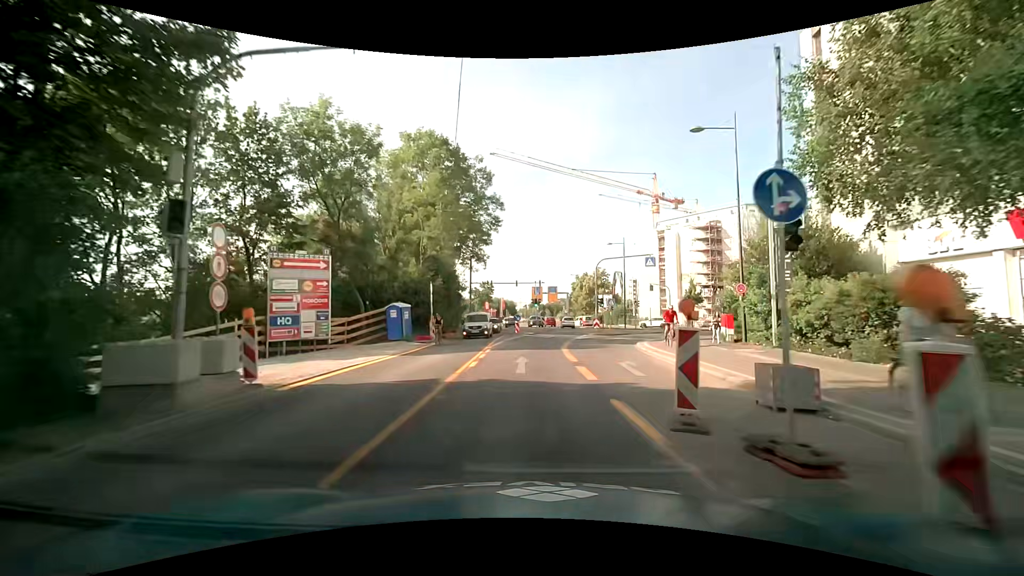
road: secondary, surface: asphalt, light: Day
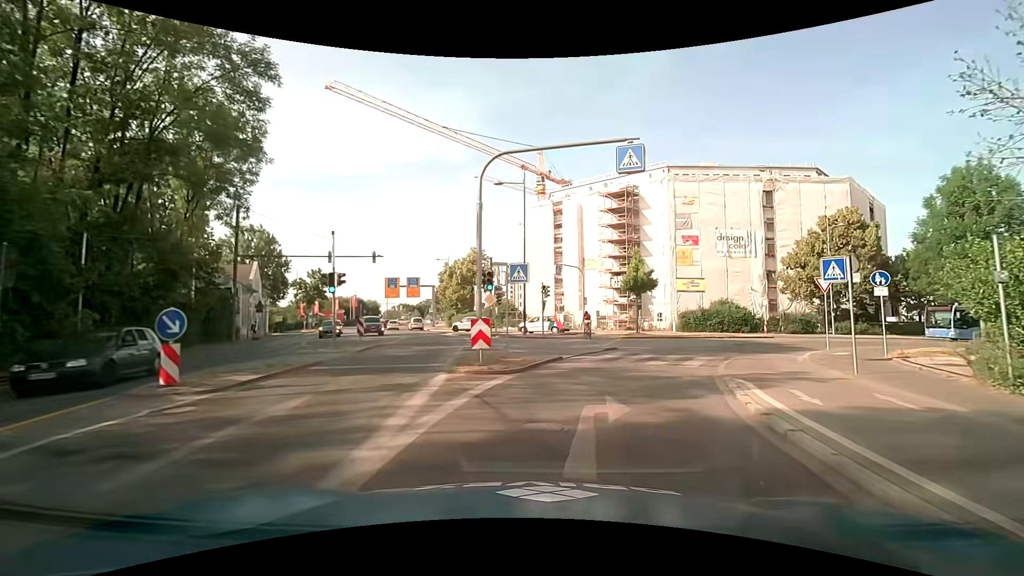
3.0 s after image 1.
(+2.6, +27.6) m; +14°
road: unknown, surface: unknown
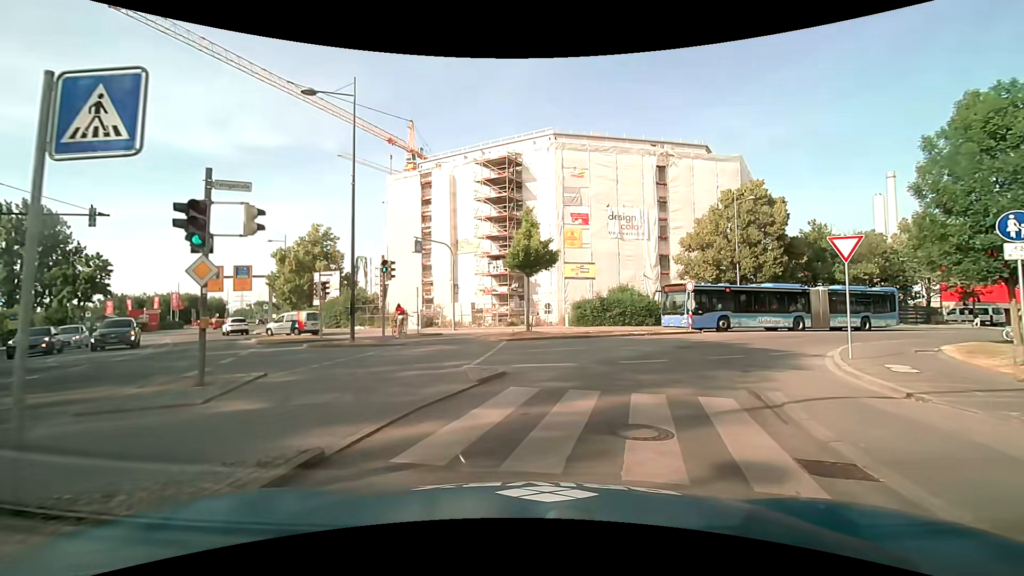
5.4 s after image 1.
(+1.3, +11.4) m; +15°
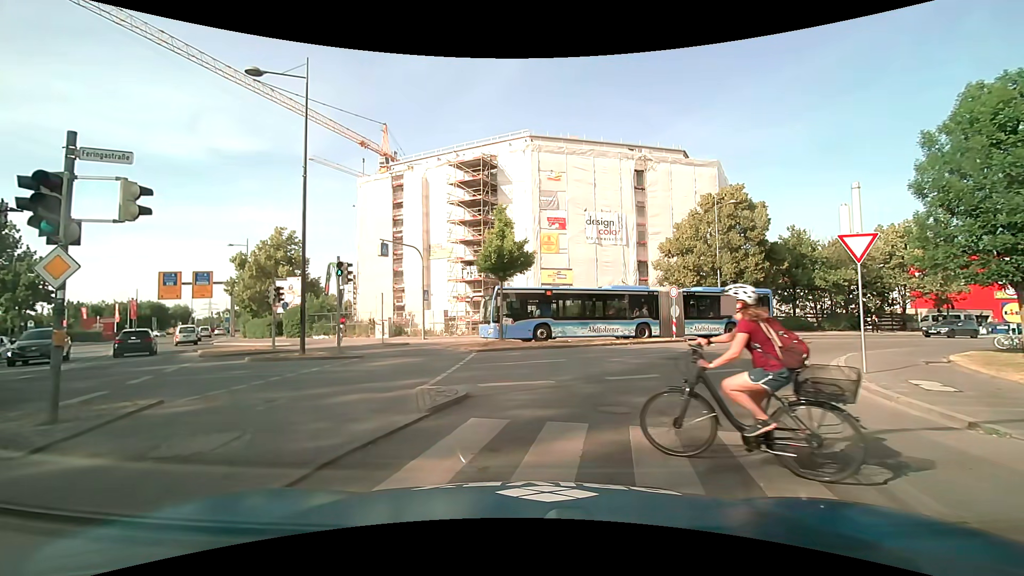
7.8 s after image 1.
(0.0, +1.8) m; 0°
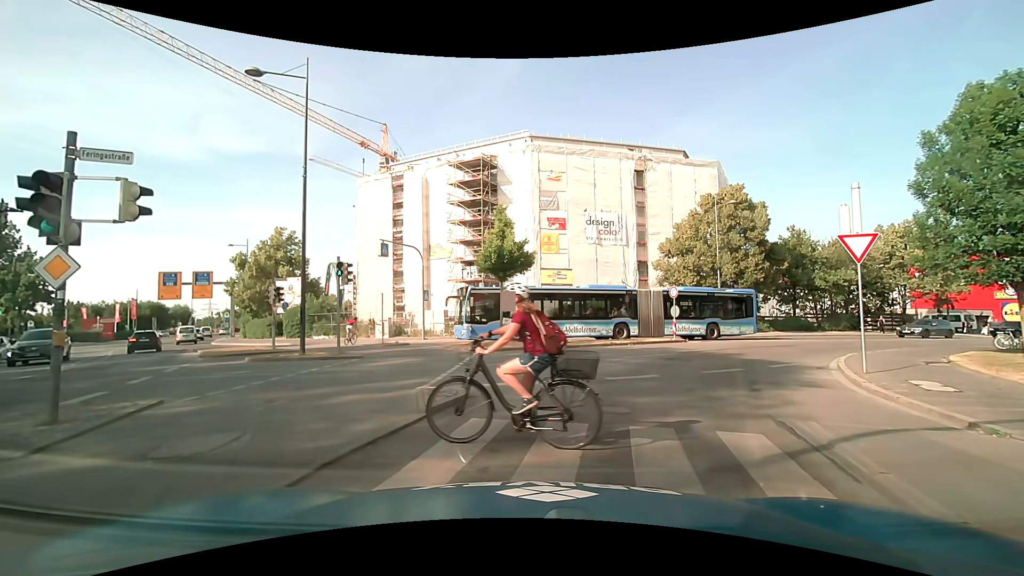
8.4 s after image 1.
(0.0, 0.0) m; 0°
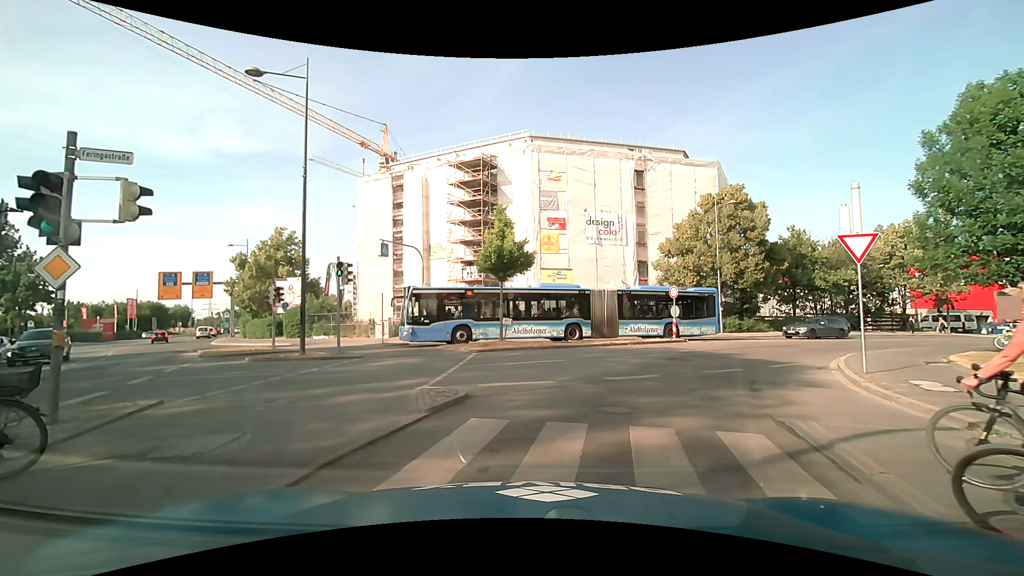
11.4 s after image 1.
(0.0, 0.0) m; 0°
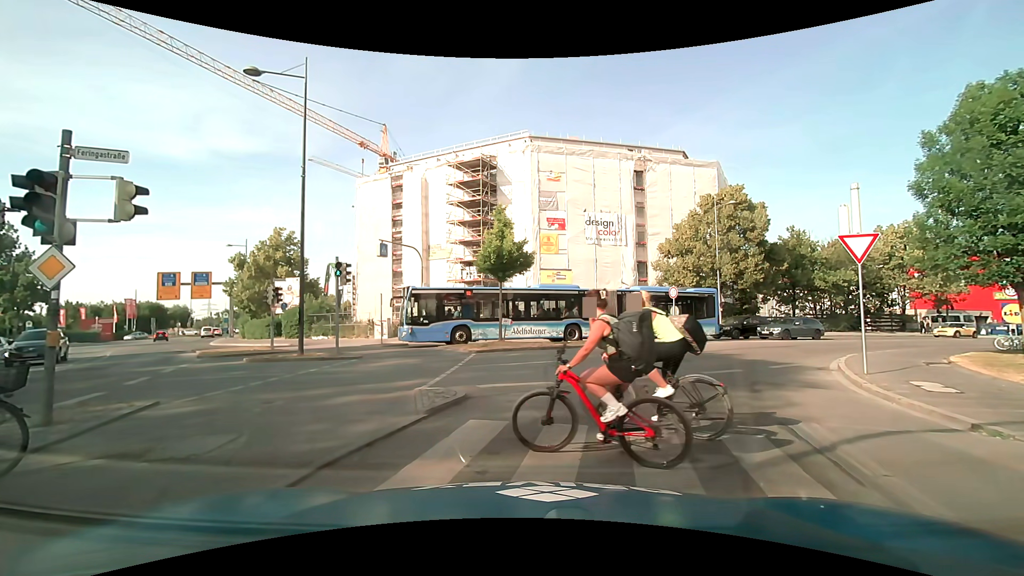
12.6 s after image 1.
(0.0, 0.0) m; 0°
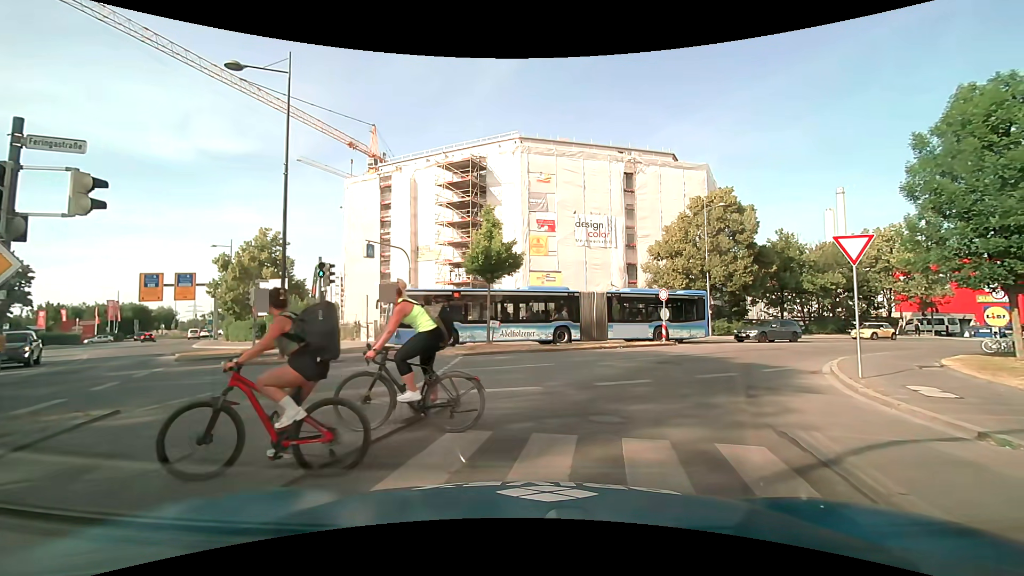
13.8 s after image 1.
(0.0, +0.5) m; 0°
(+2, +10) (+7, +18) (+14, +25) (+23, +30) (+32, +35) (+41, +39) (+51, +42) (+60, +45) (+70, +48) (+79, +51) m
